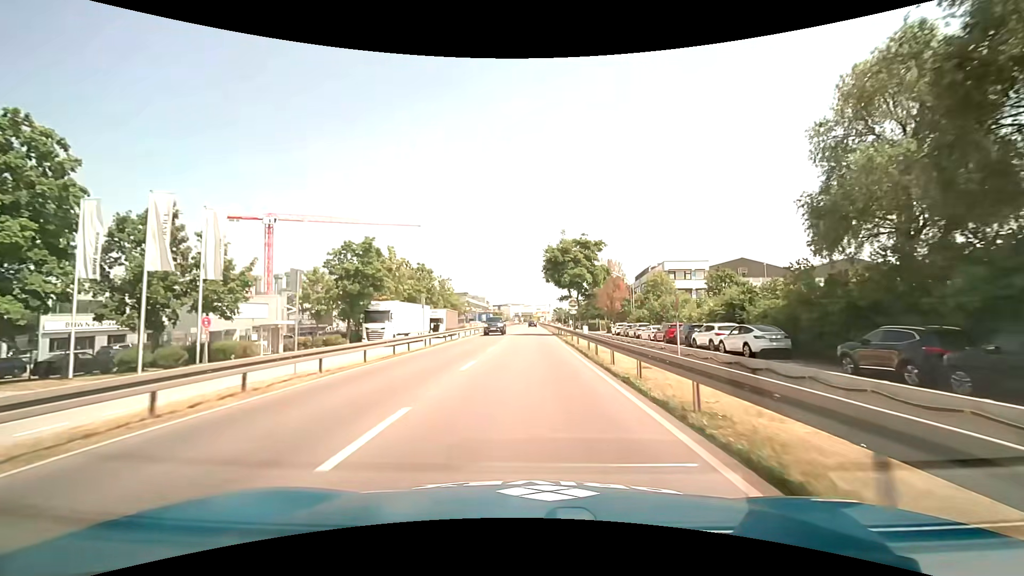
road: primary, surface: asphalt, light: Day
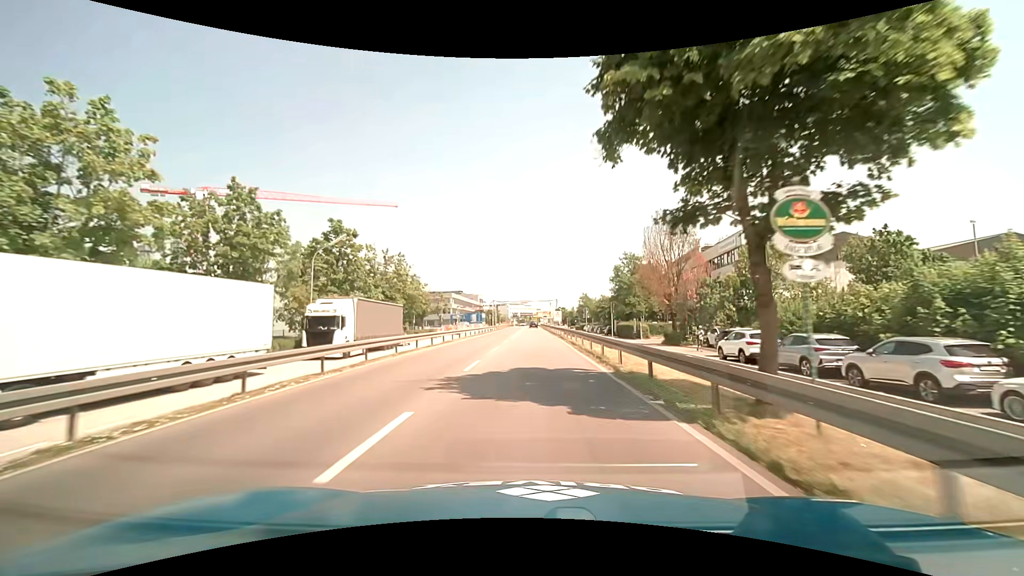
(0.0, +36.5) m; 0°
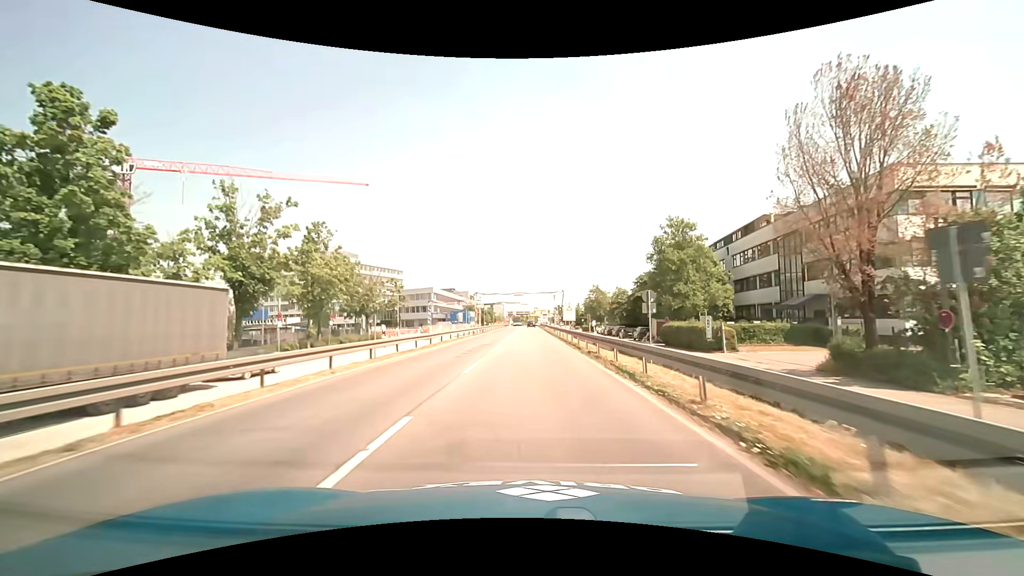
(+0.1, +27.3) m; 0°
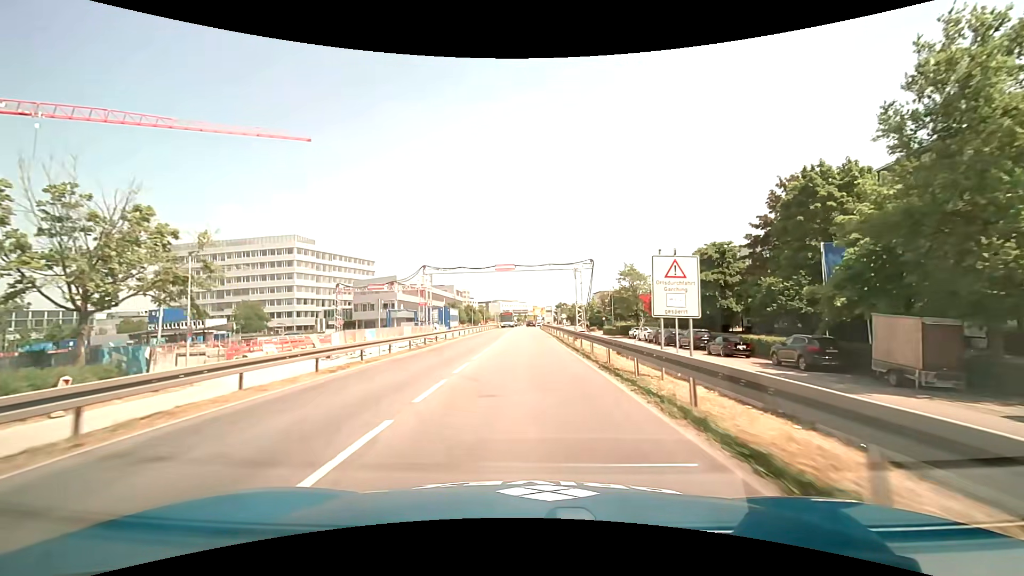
(+0.1, +36.5) m; 0°
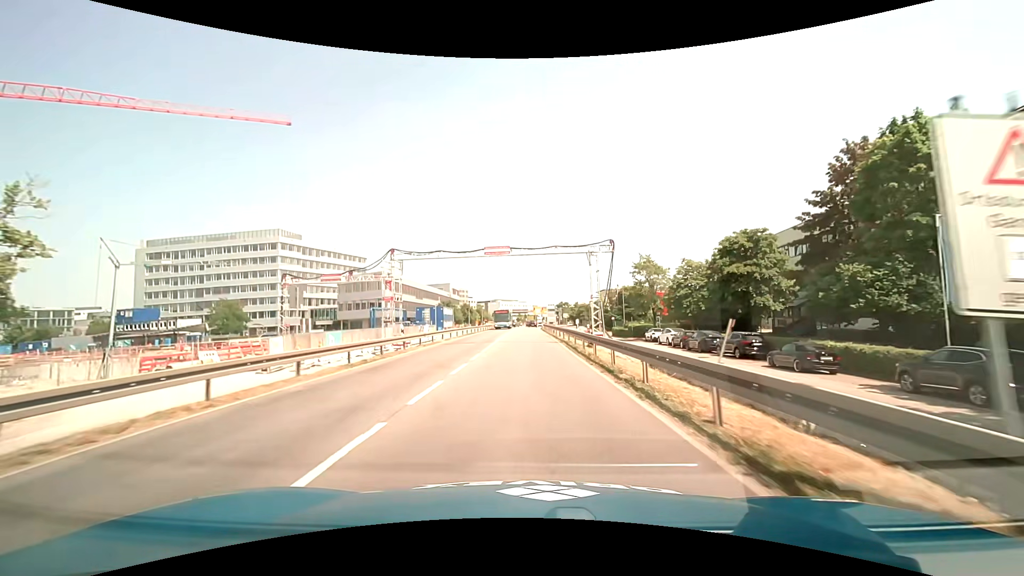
(0.0, +9.1) m; 0°
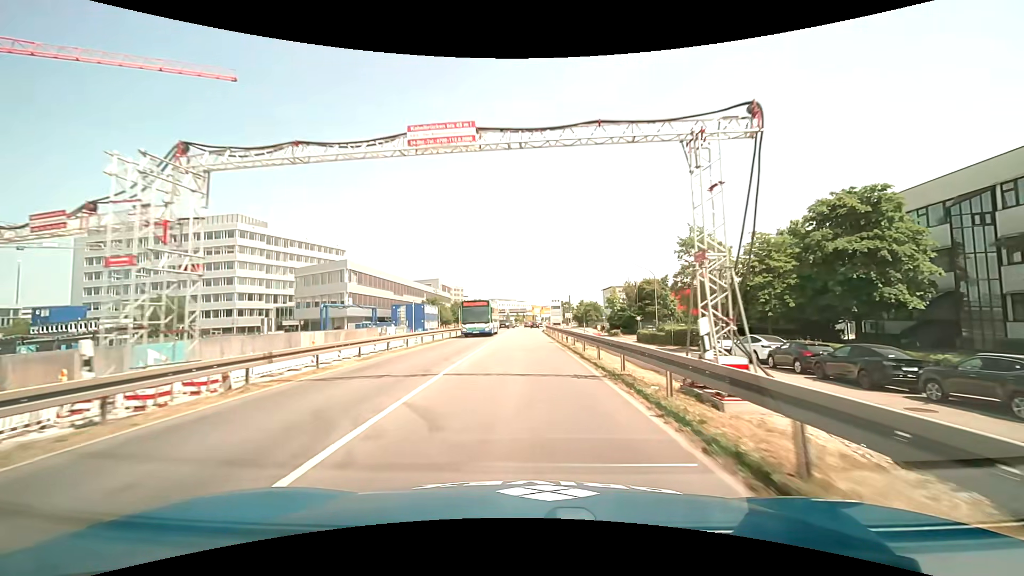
(0.0, +18.3) m; 0°
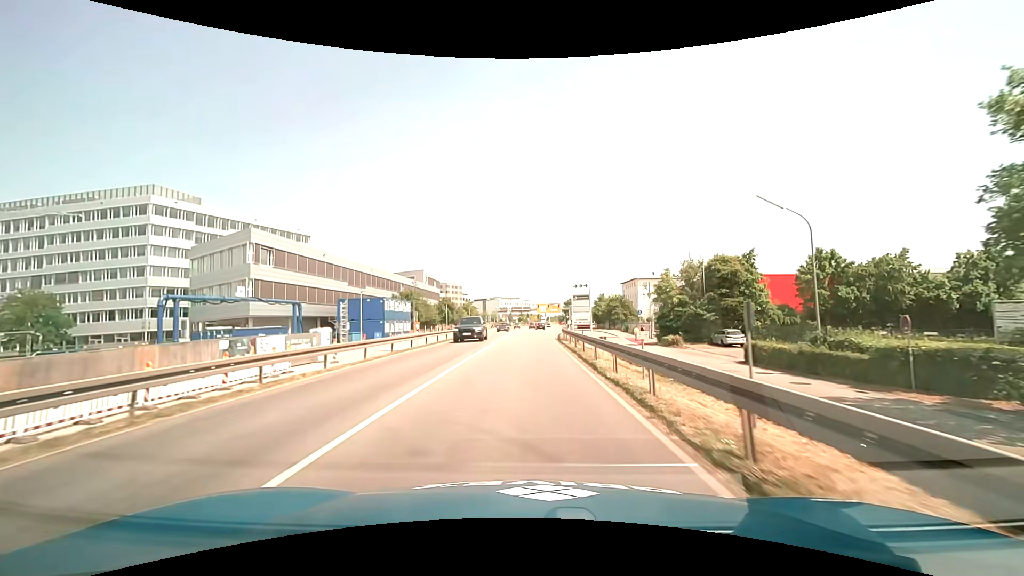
(-0.1, +27.4) m; -1°
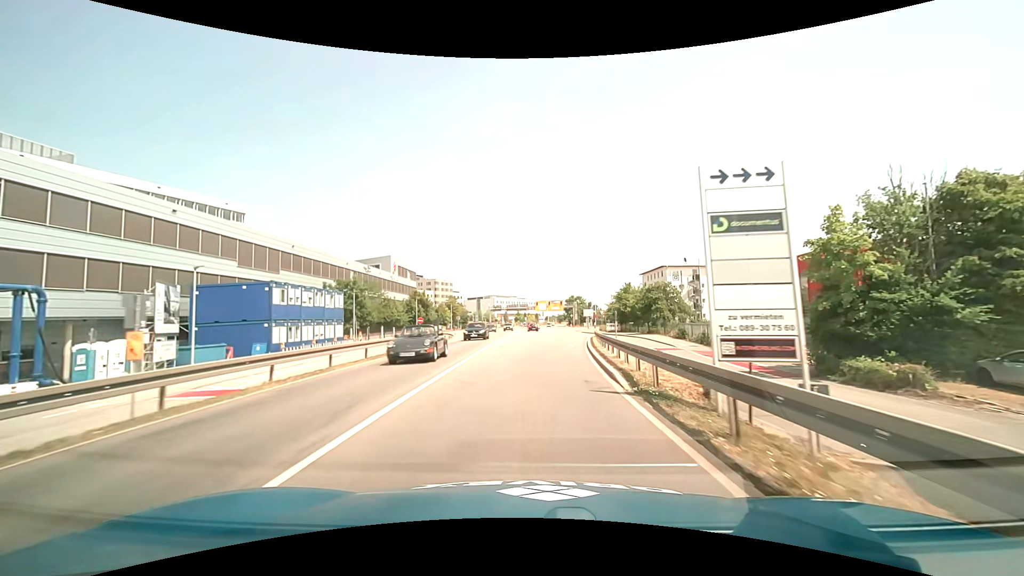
(0.0, +27.4) m; 0°
(0, +10) (0, +20) (+1, +30) (+1, +40) (+1, +50) (+2, +60) (+2, +70) (+3, +80) (+4, +90) (+5, +100) m
